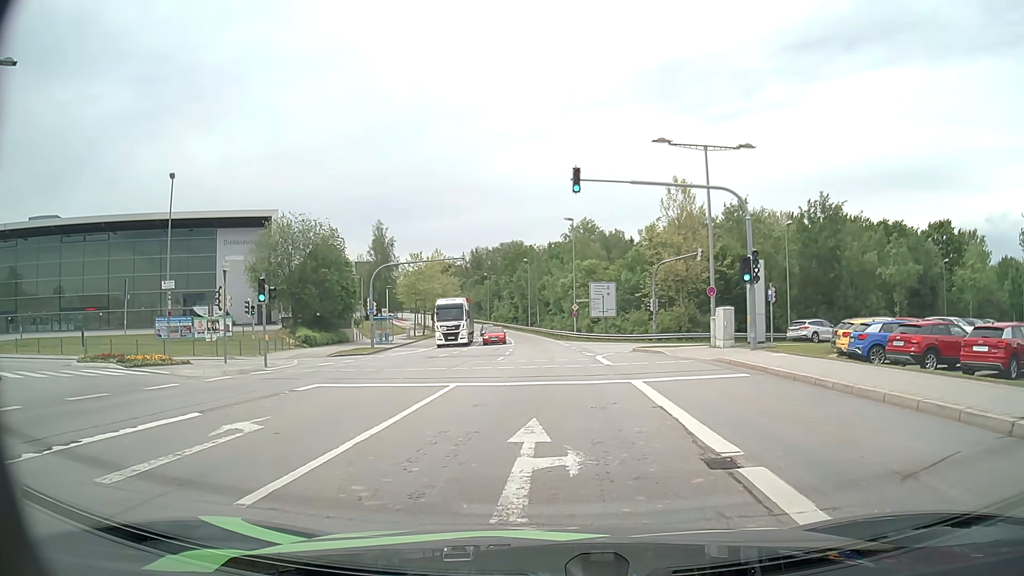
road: secondary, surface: asphalt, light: Day
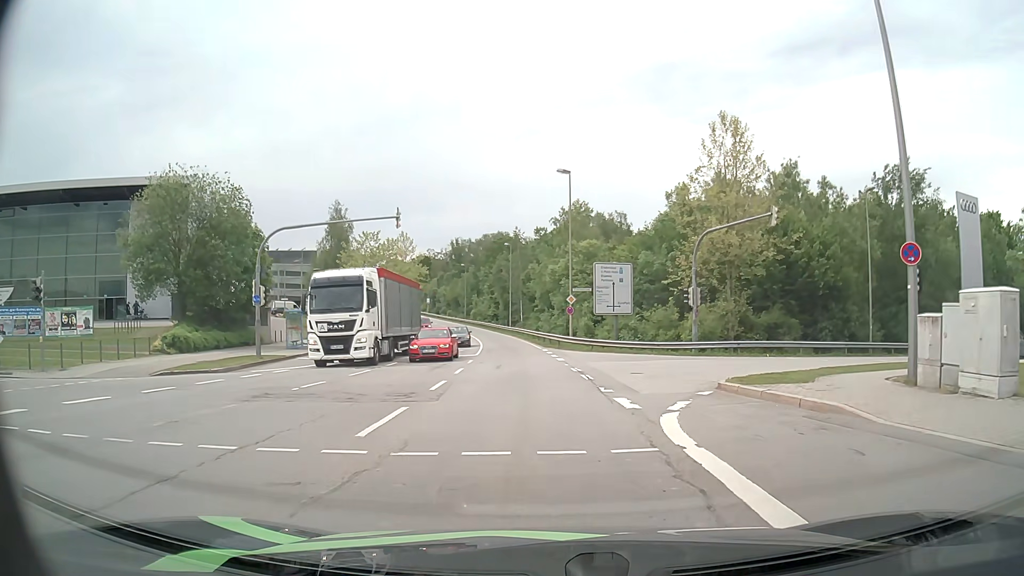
(+0.1, +18.0) m; +1°
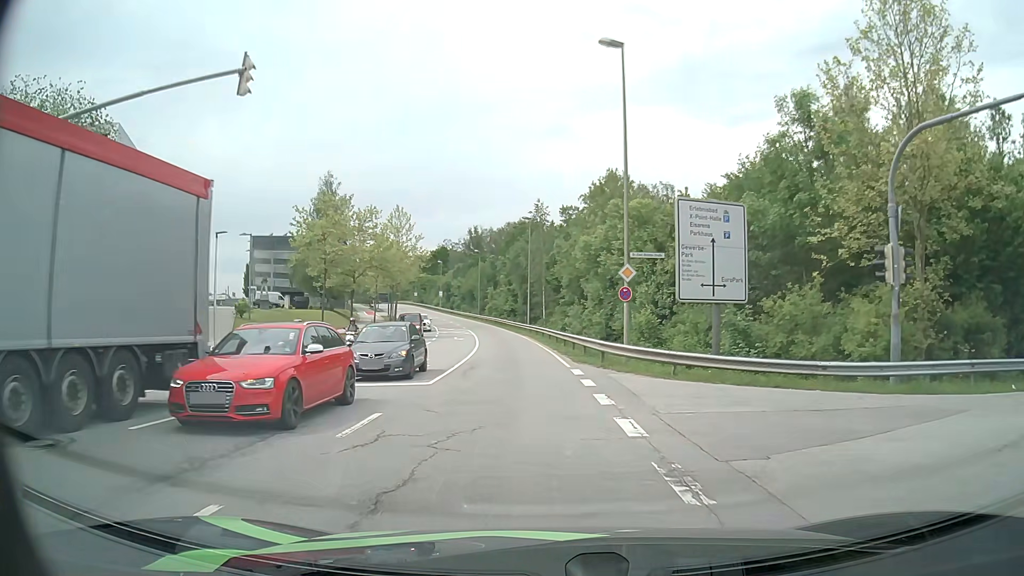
(-0.1, +18.3) m; -2°
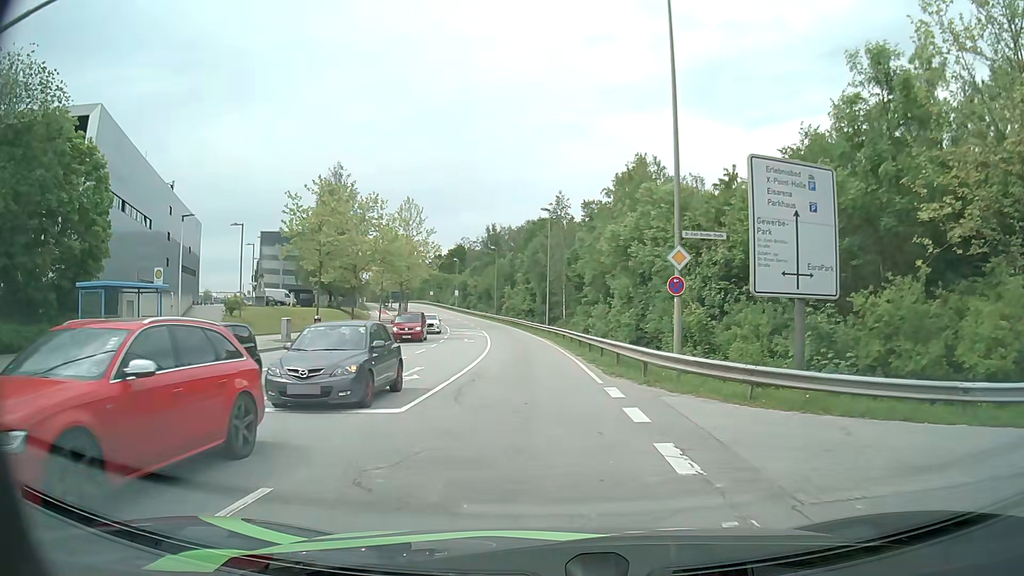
(-0.1, +5.0) m; -1°
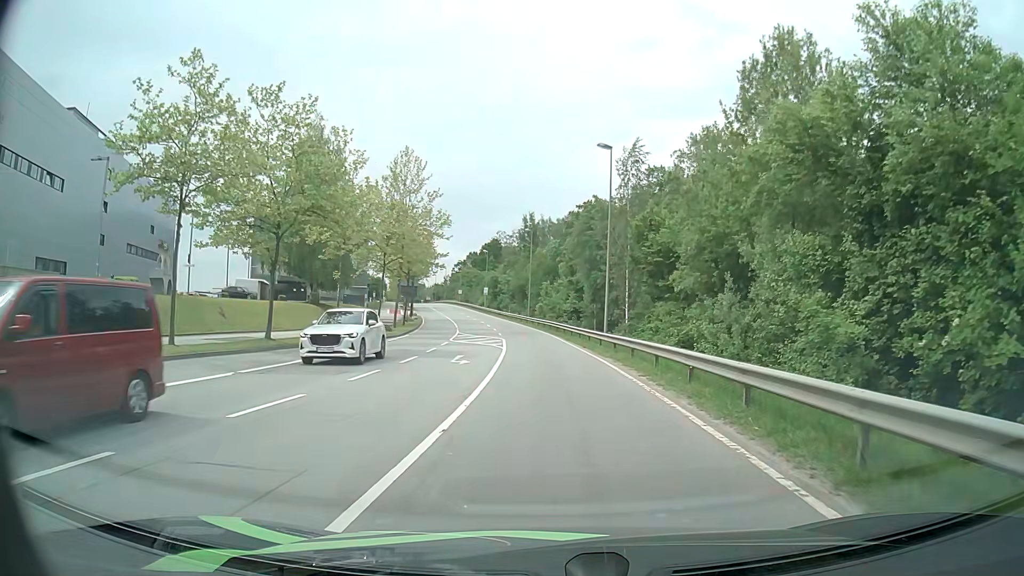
(-1.0, +21.4) m; -4°
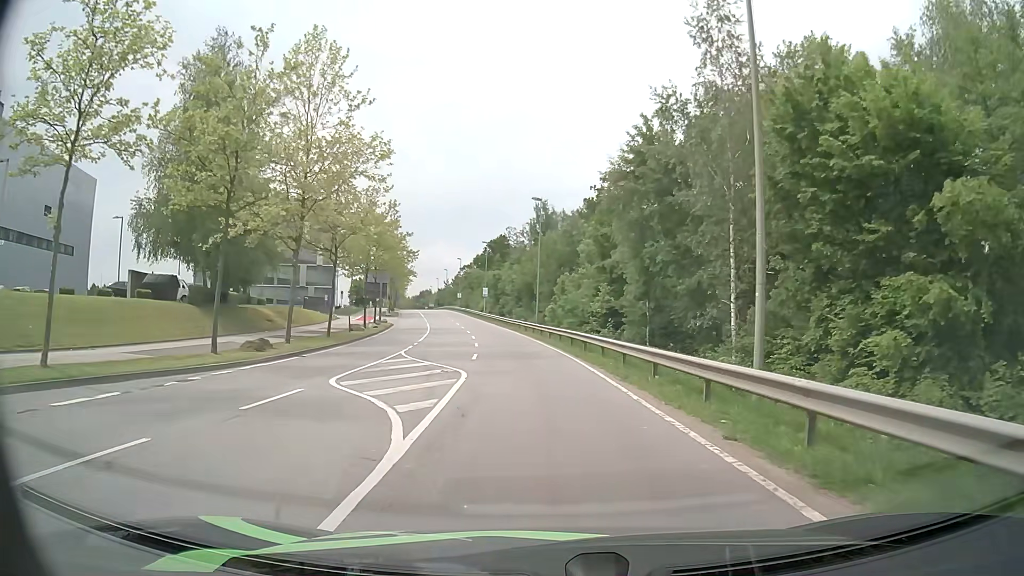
(-0.2, +23.3) m; -2°
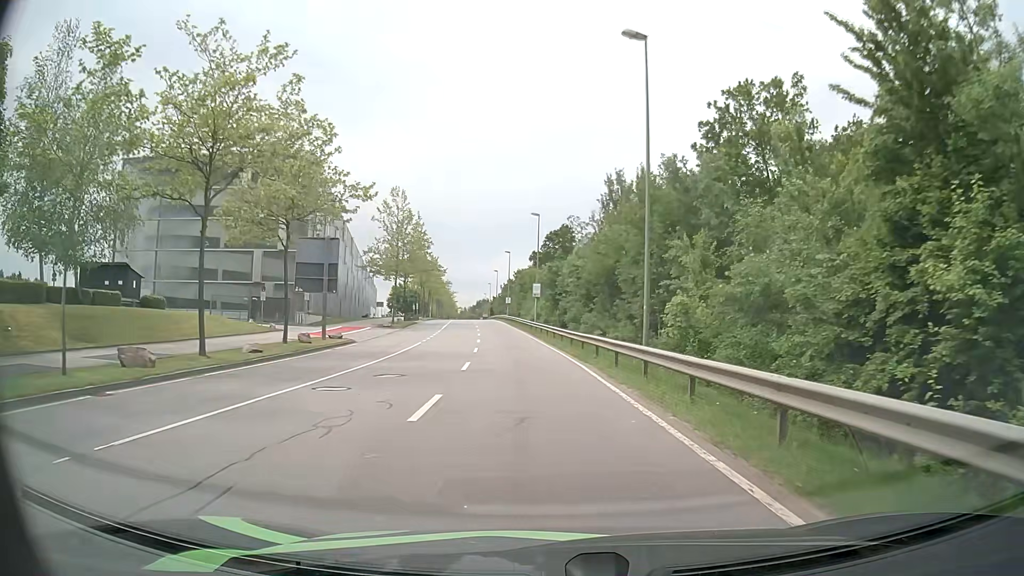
(-1.4, +31.7) m; -5°
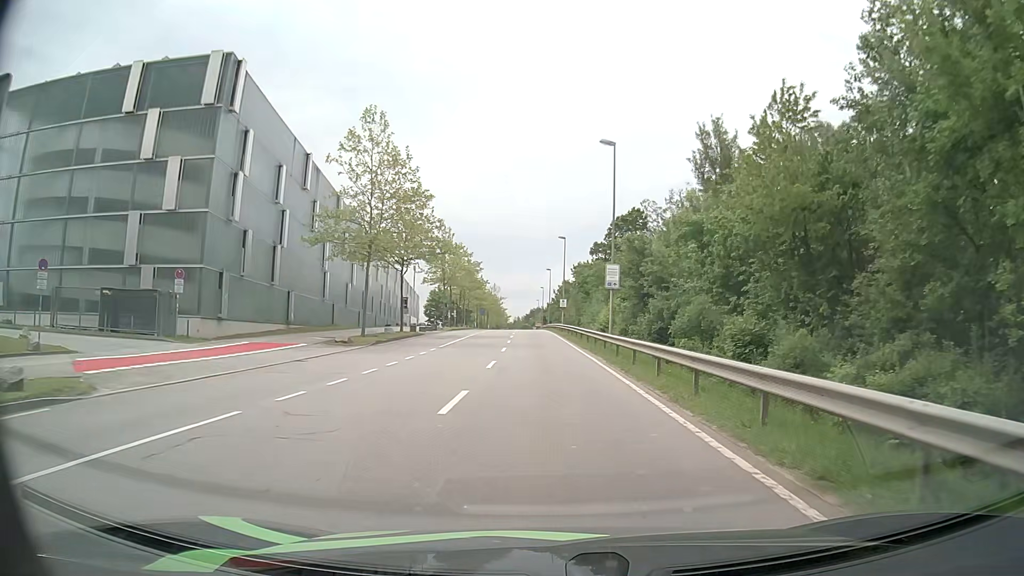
(-1.1, +26.5) m; -5°
(0, +10) (0, +20) (-1, +30) (-1, +40) (-1, +50) (-2, +60) (-3, +70) (-4, +80) (-5, +90) (-6, +100) m
